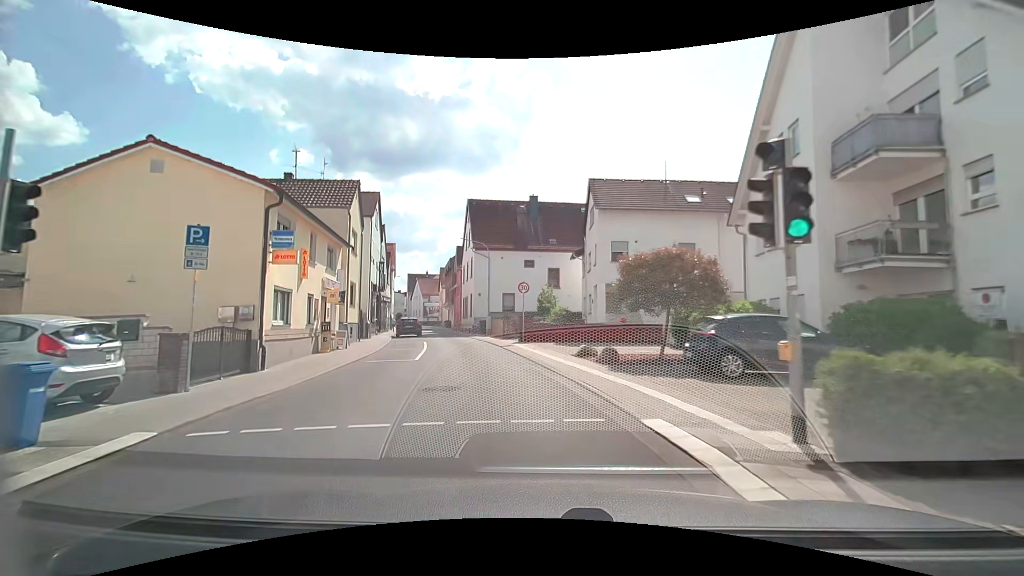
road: secondary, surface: asphalt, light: Day
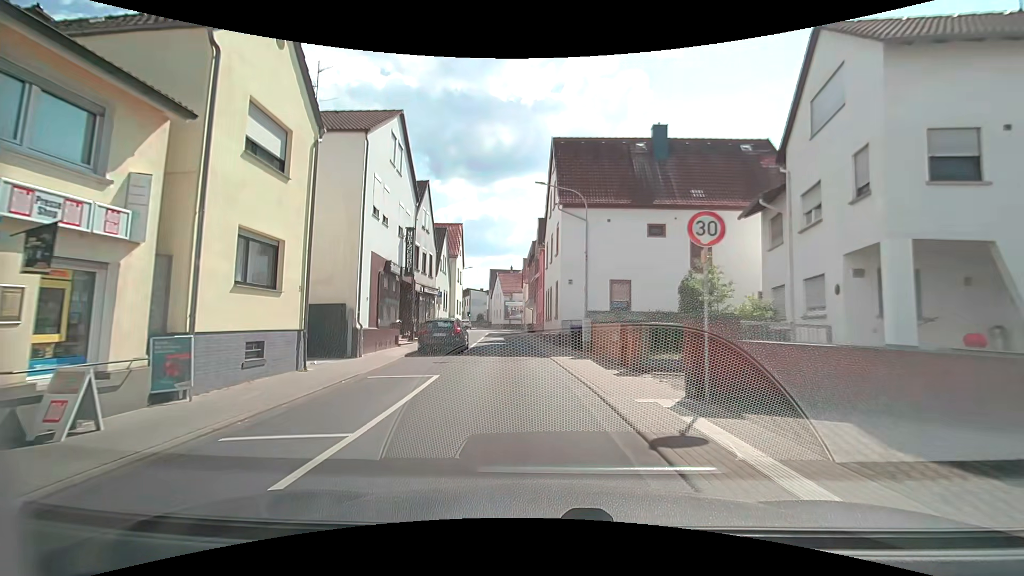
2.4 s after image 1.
(-2.0, +16.9) m; -9°
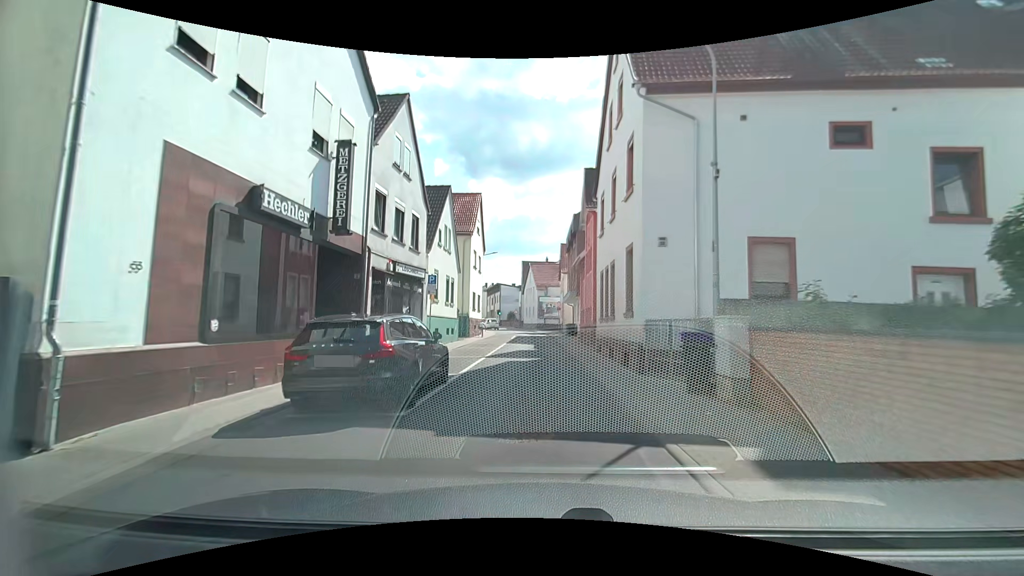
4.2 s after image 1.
(-1.0, +12.5) m; -7°
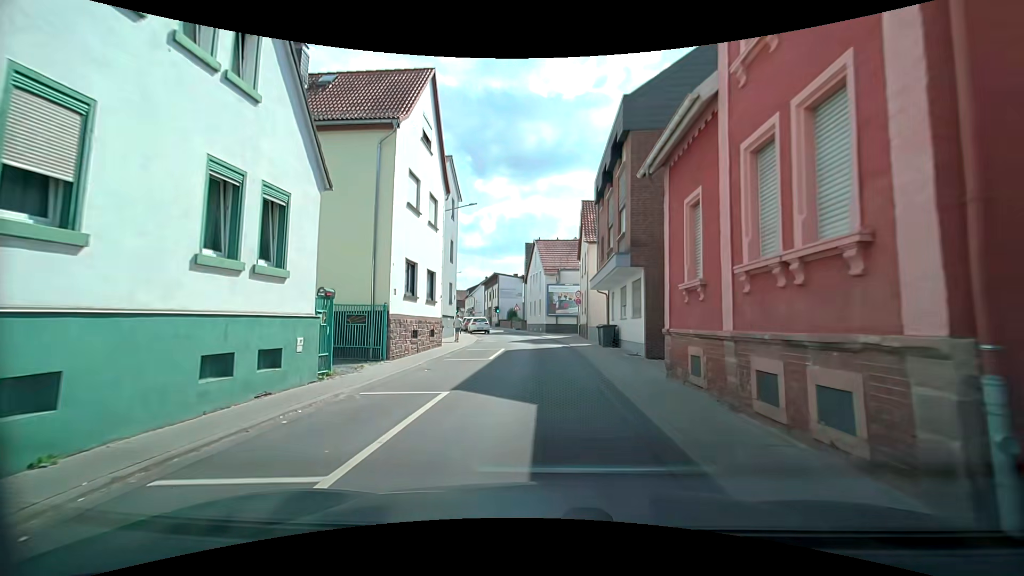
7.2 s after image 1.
(-0.1, +20.1) m; -1°
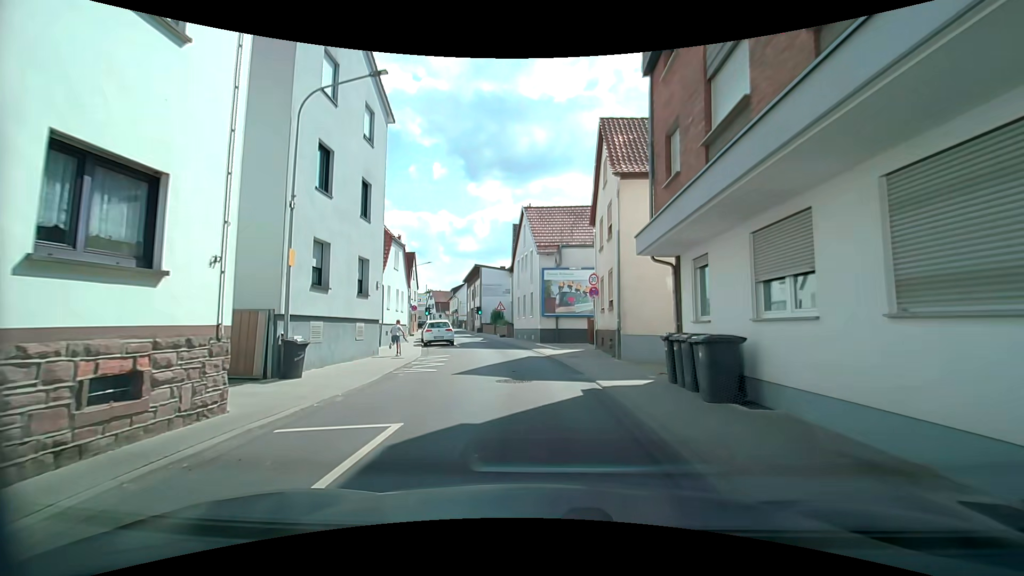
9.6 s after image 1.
(-0.1, +15.5) m; +2°
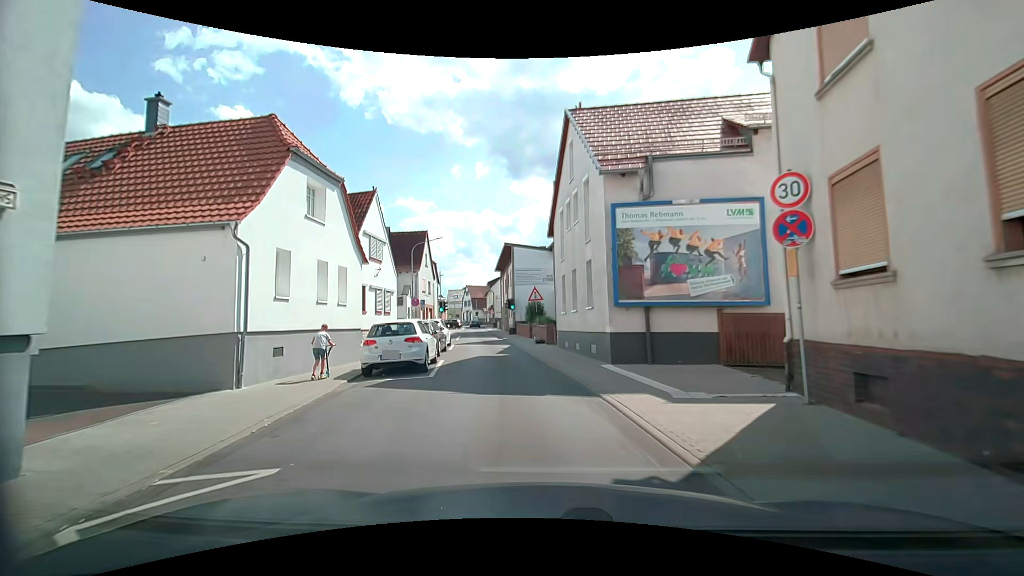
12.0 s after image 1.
(-0.9, +15.5) m; -7°
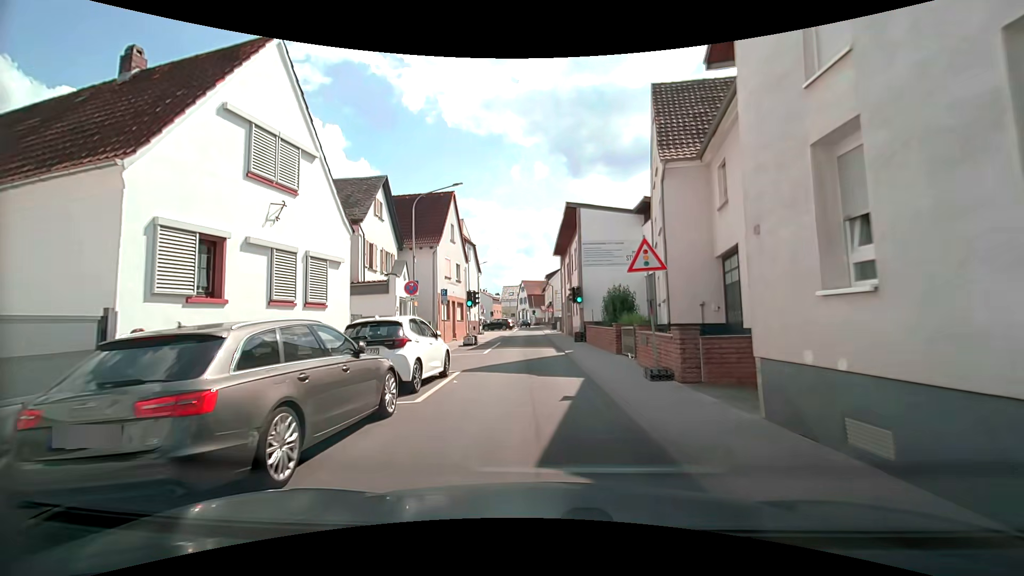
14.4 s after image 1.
(-0.9, +15.4) m; -6°
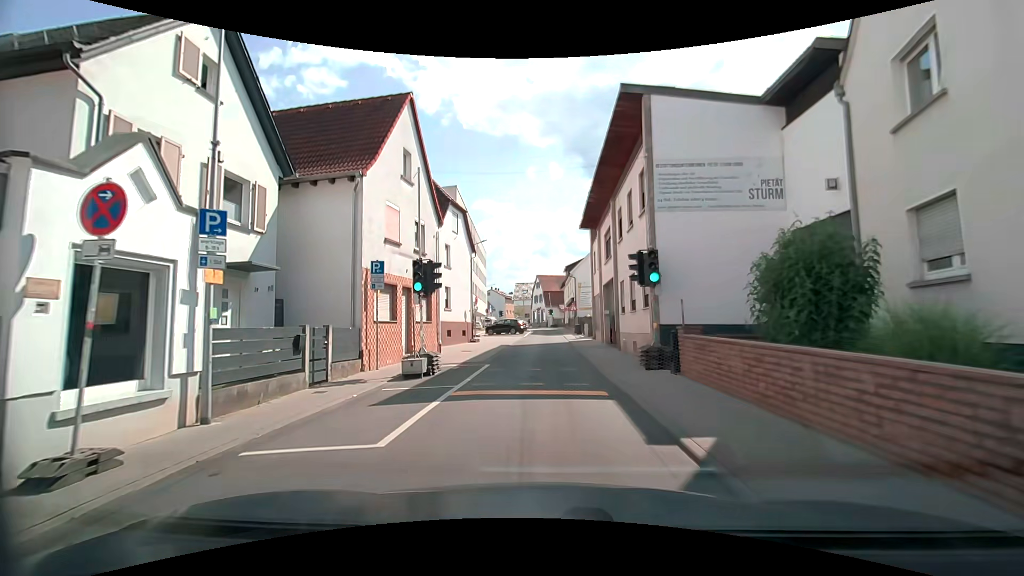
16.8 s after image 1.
(-0.5, +15.0) m; -3°
(0, +10) (0, +20) (0, +30) (+1, +40) (+1, +50) (+1, +60) (+1, +70) (0, +80) (-3, +90) (-6, +99) m
